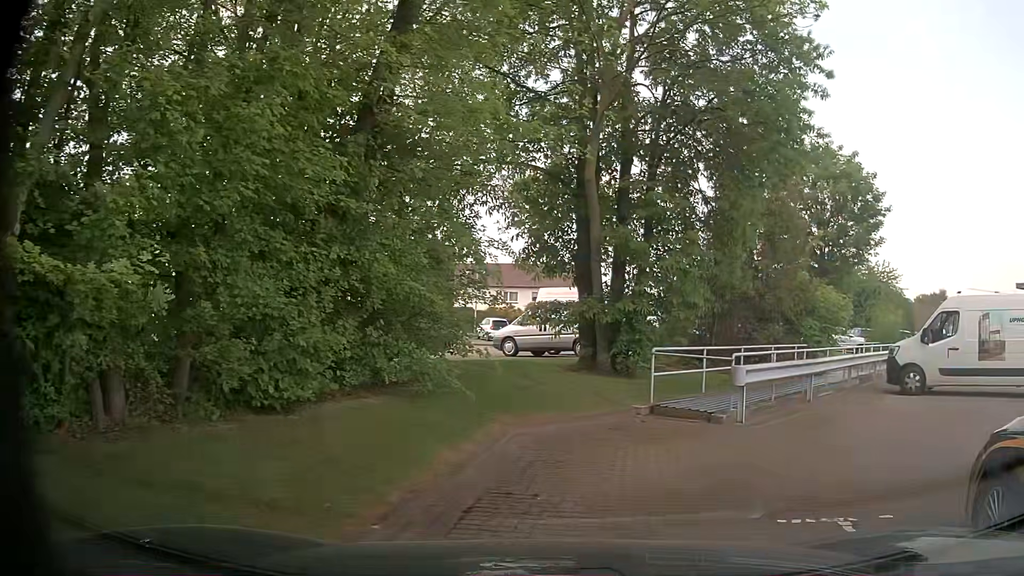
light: Day
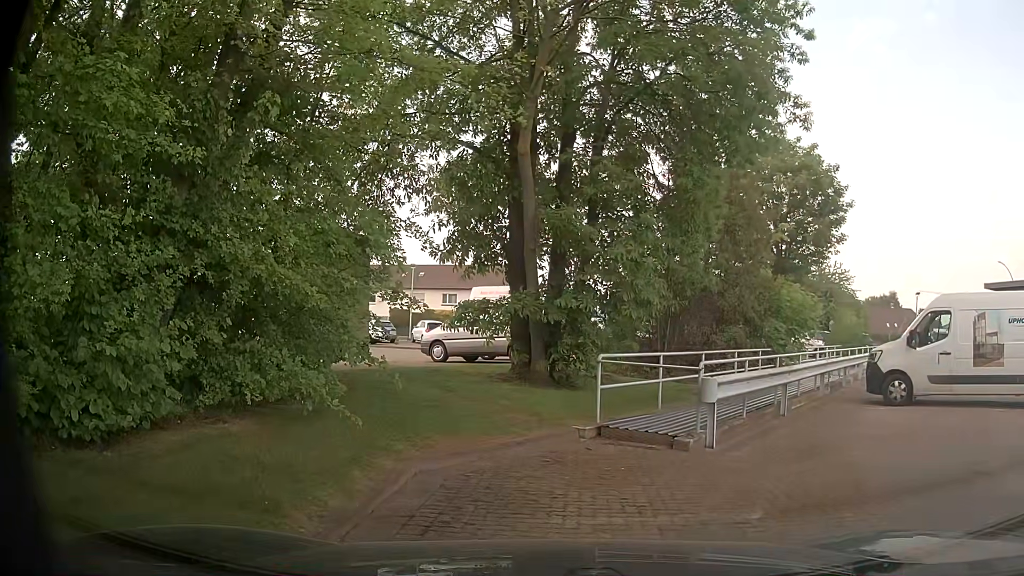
(+0.2, +2.0) m; +5°
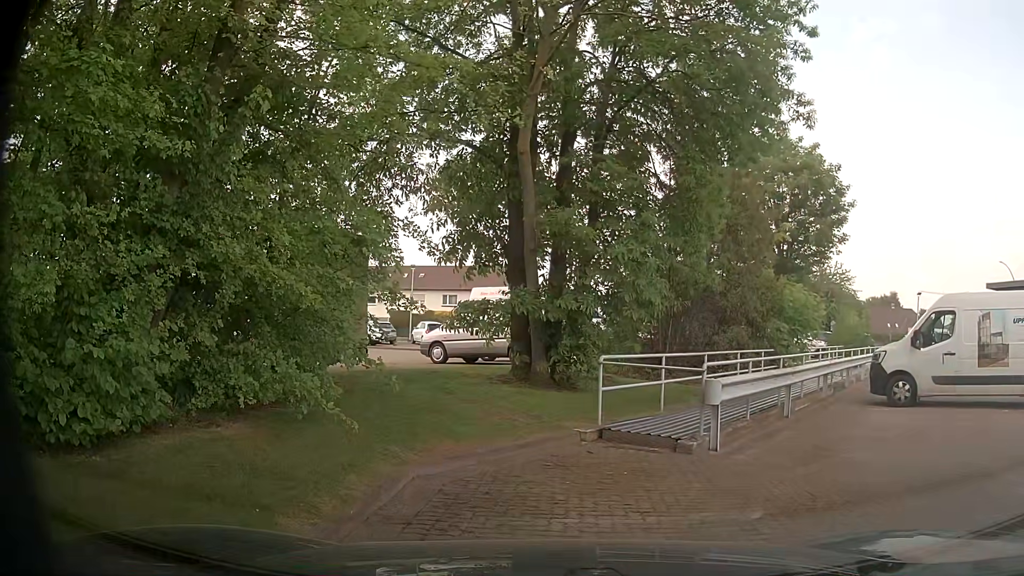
(0.0, +0.2) m; 0°
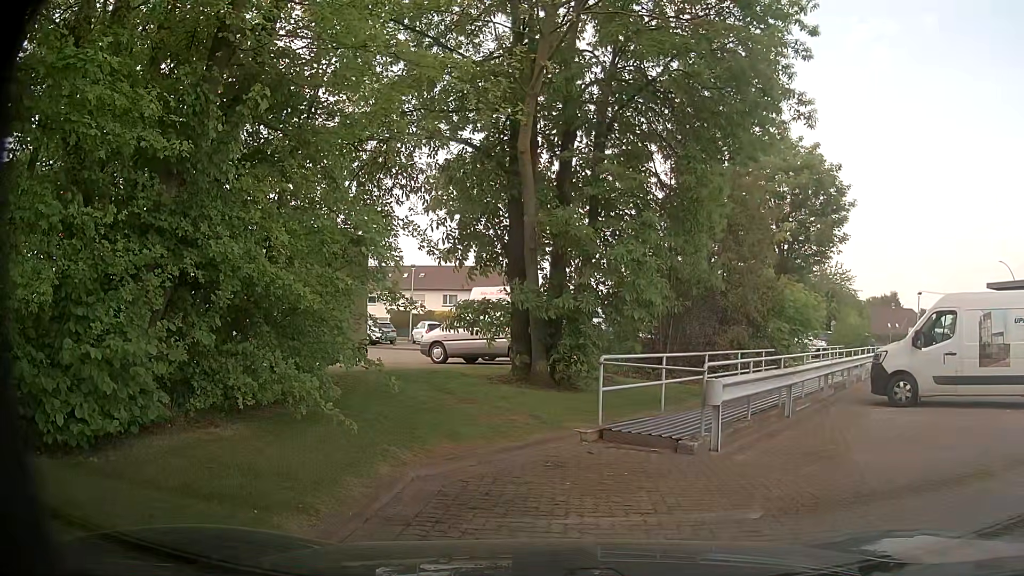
(0.0, +0.1) m; 0°
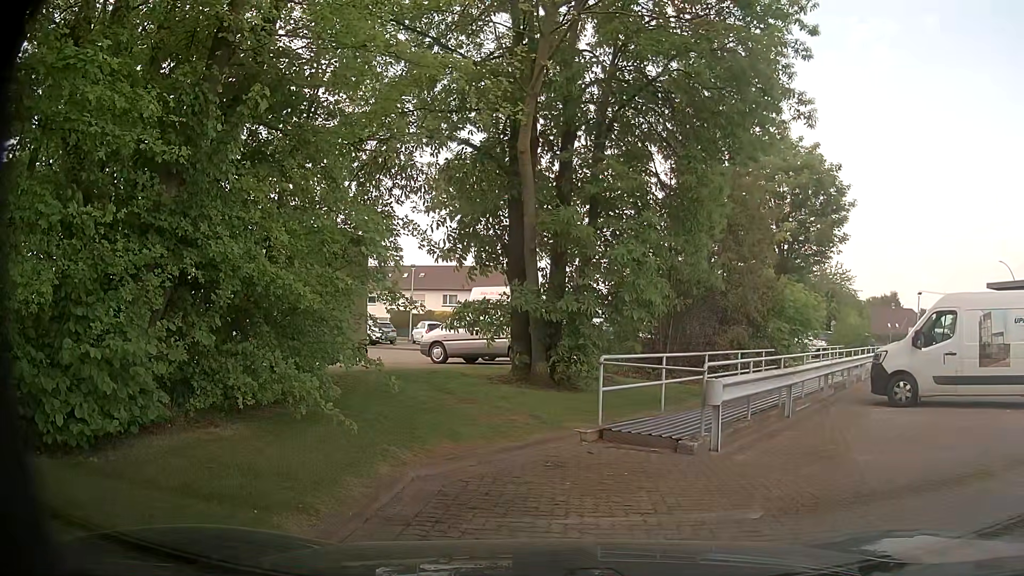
(0.0, 0.0) m; 0°
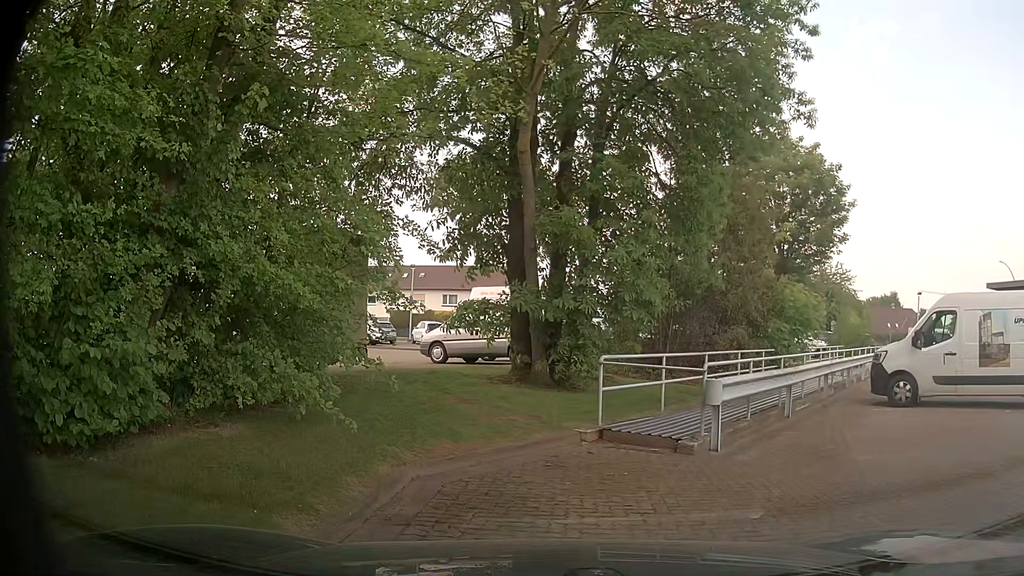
(0.0, 0.0) m; 0°
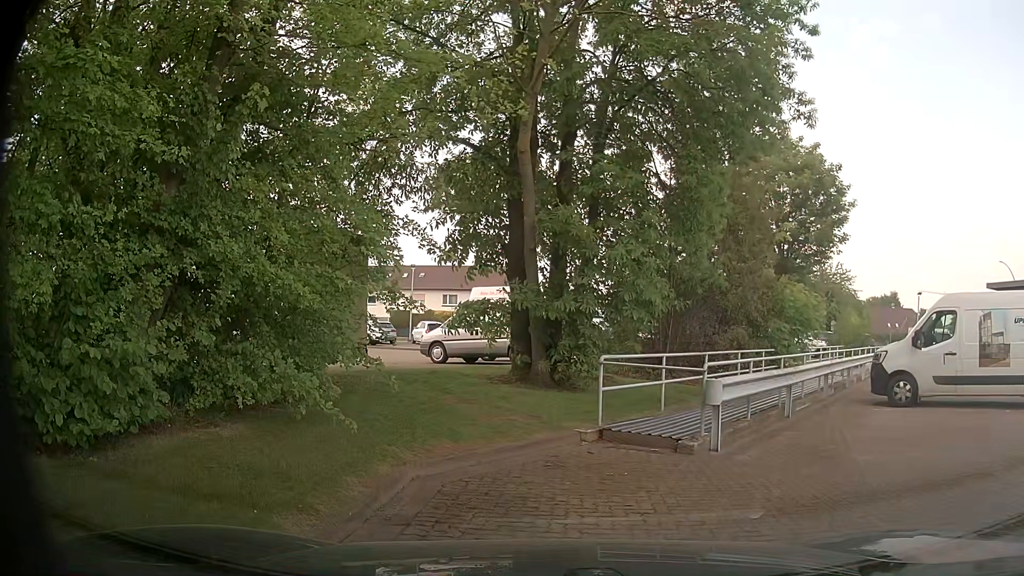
(0.0, 0.0) m; 0°
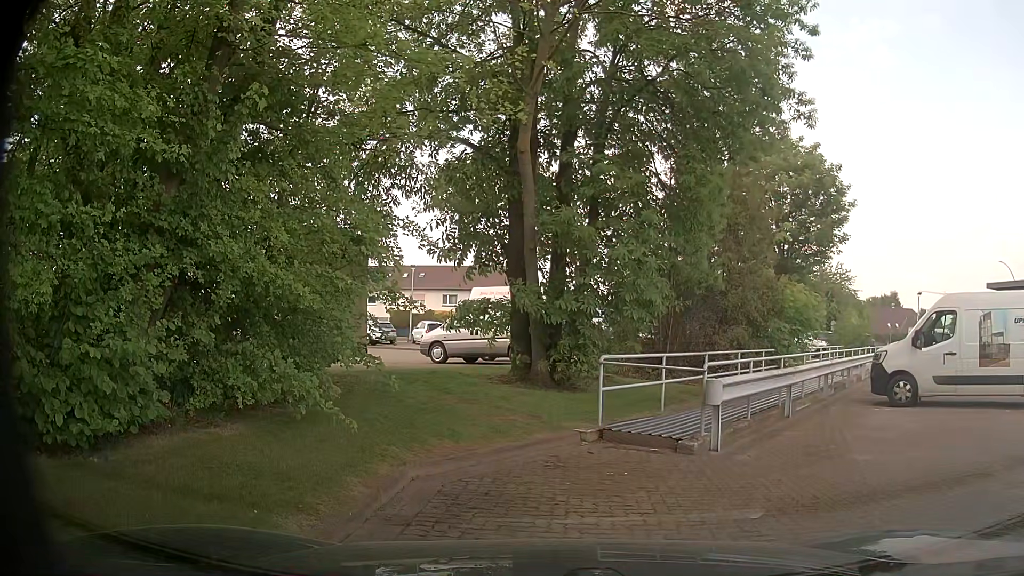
(0.0, 0.0) m; 0°
